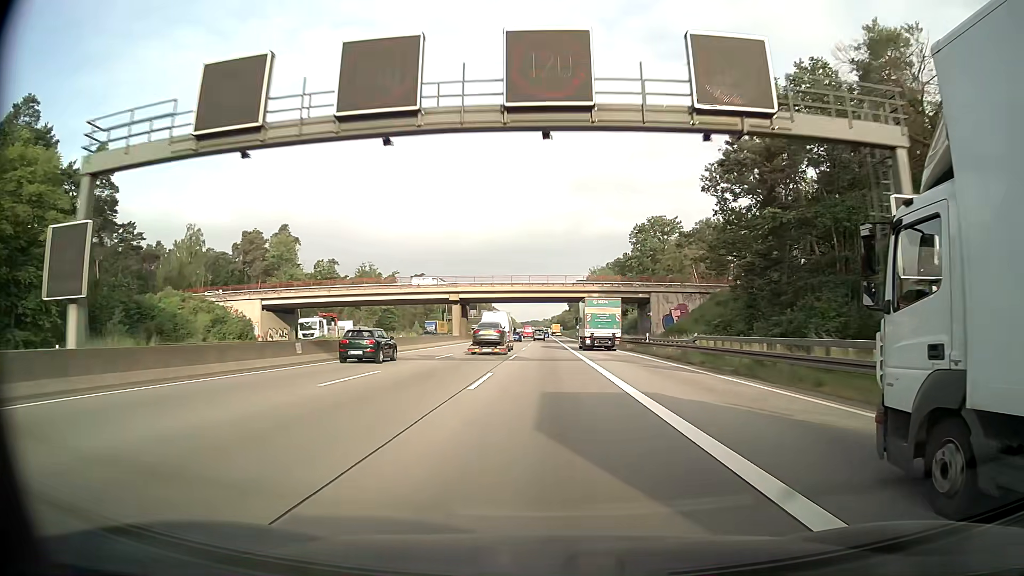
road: motorway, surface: asphalt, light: Day
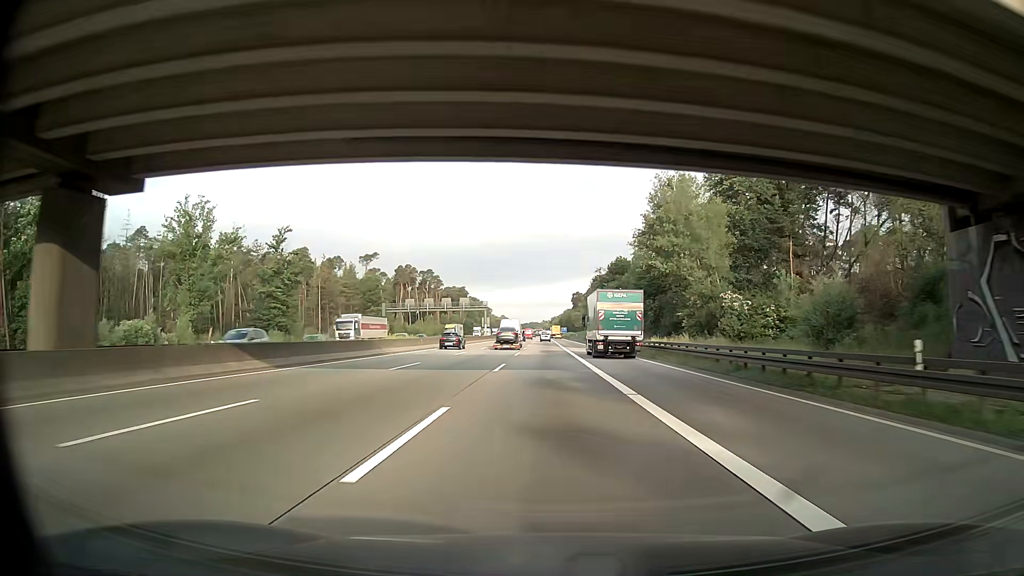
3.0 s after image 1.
(+0.1, +81.9) m; 0°
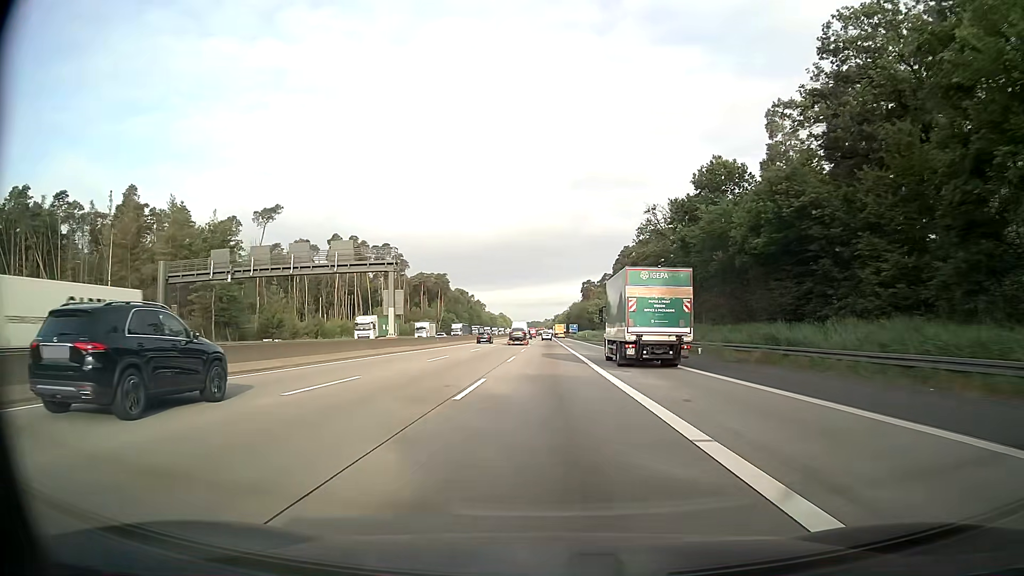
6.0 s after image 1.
(-0.2, +82.8) m; 0°
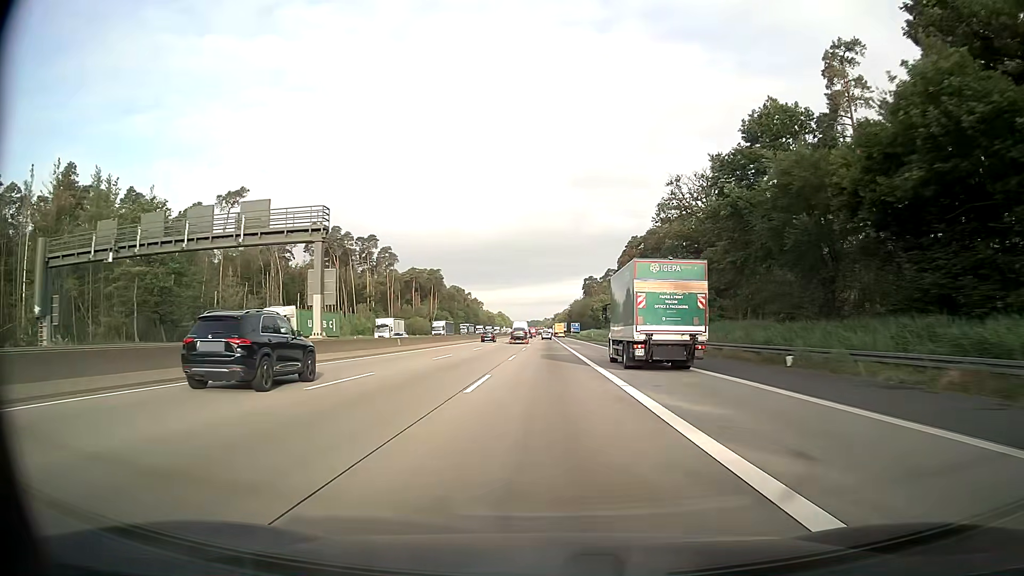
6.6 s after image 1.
(0.0, +16.6) m; 0°
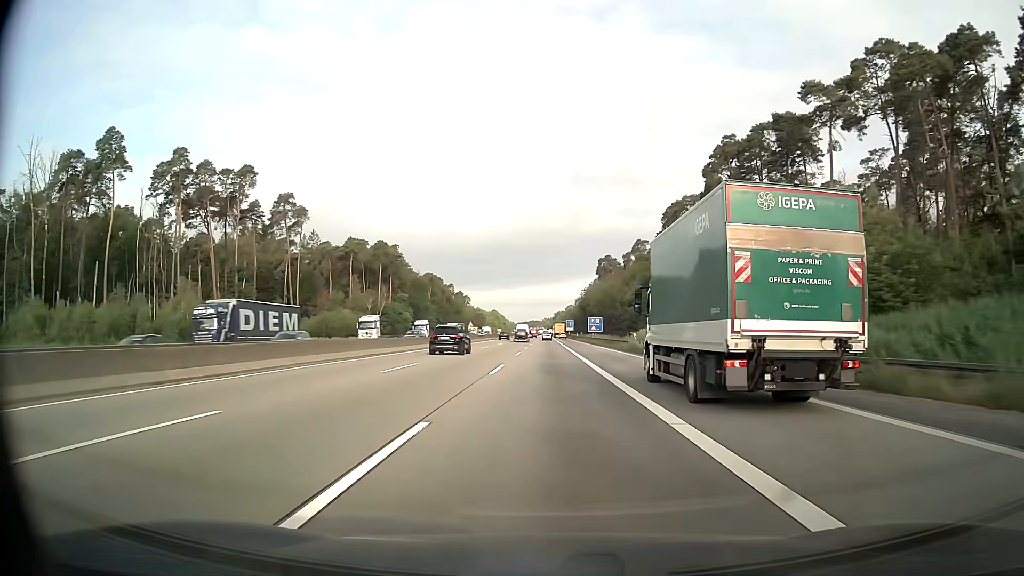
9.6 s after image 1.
(+0.1, +83.0) m; 0°
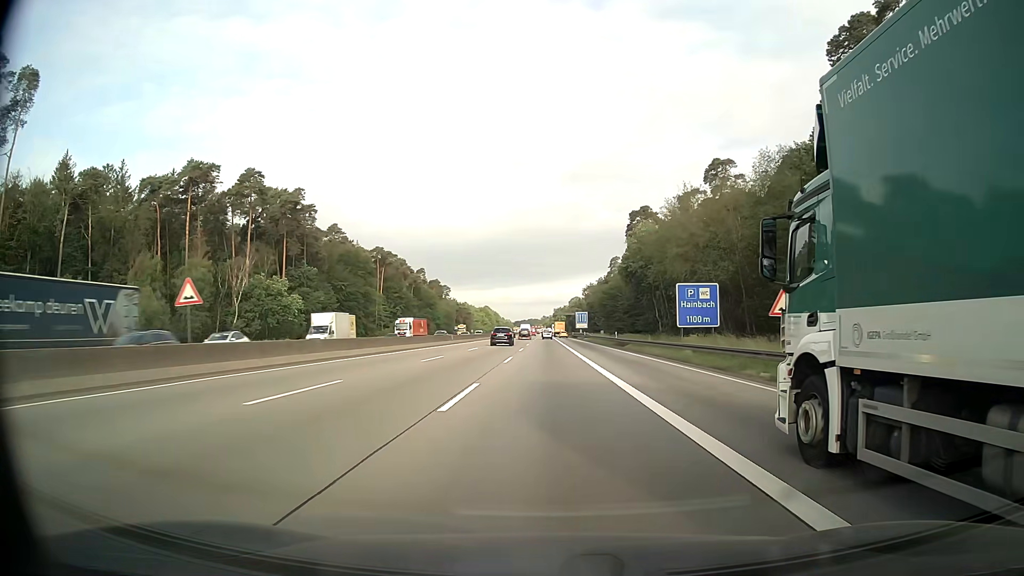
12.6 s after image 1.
(-0.1, +83.0) m; 0°
